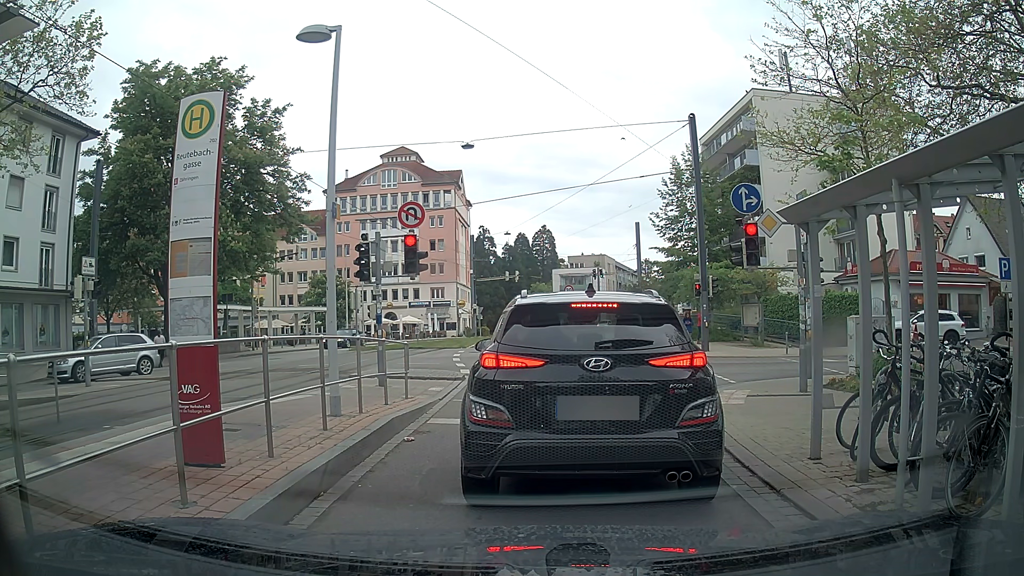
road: tertiary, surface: asphalt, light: Day
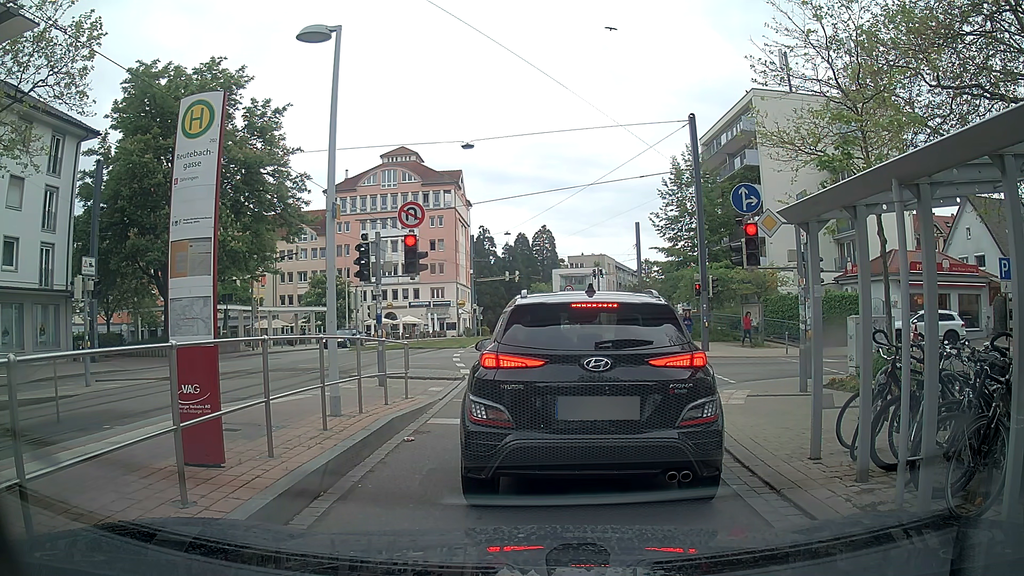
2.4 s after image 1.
(0.0, 0.0) m; 0°
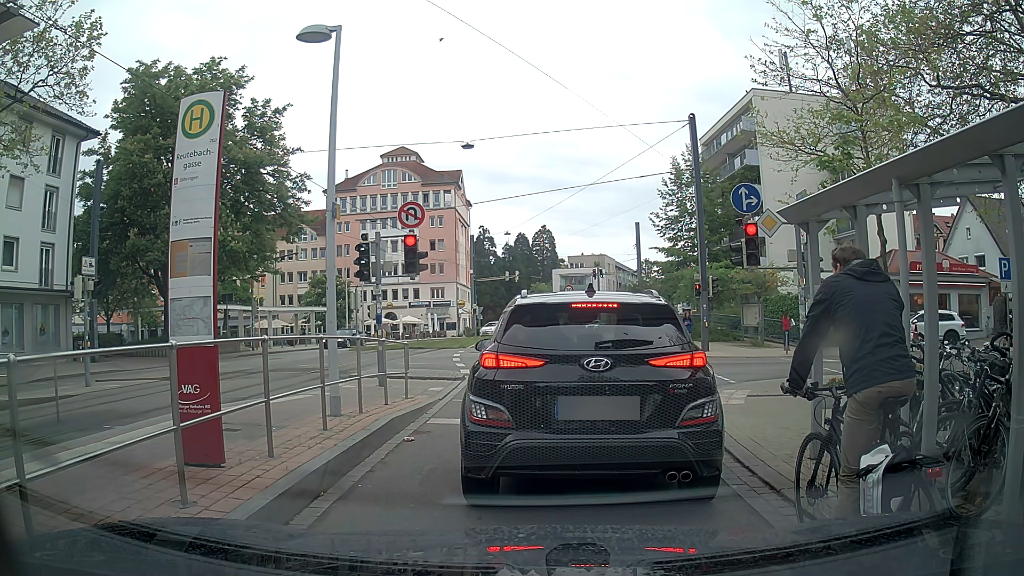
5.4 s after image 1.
(0.0, 0.0) m; 0°
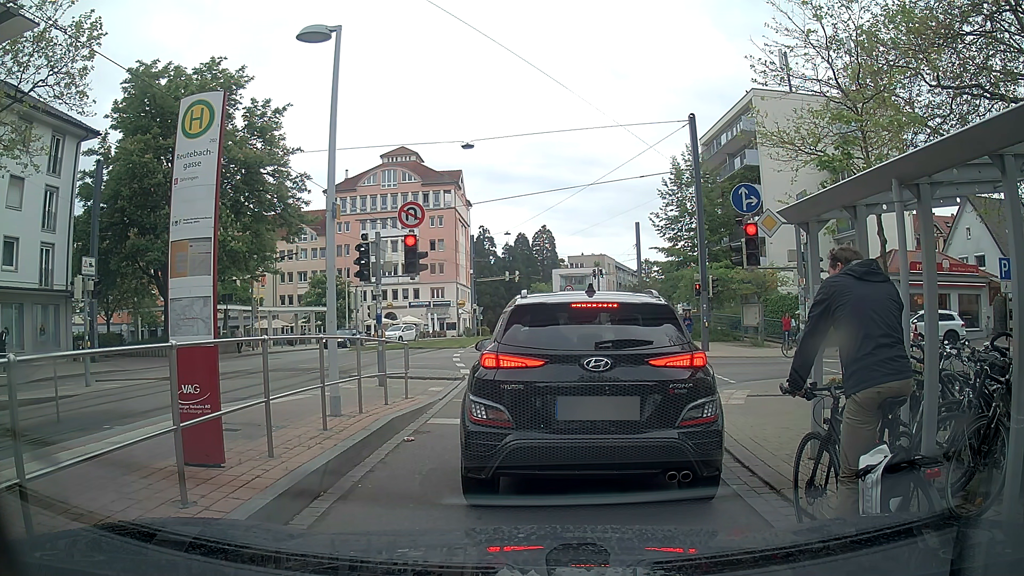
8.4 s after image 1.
(0.0, 0.0) m; 0°
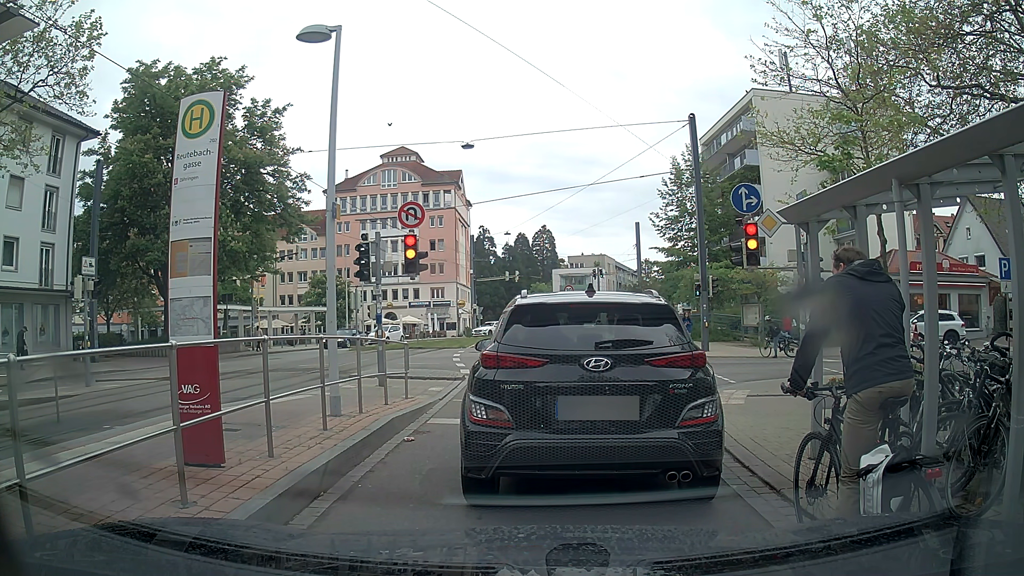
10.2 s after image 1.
(0.0, 0.0) m; 0°
